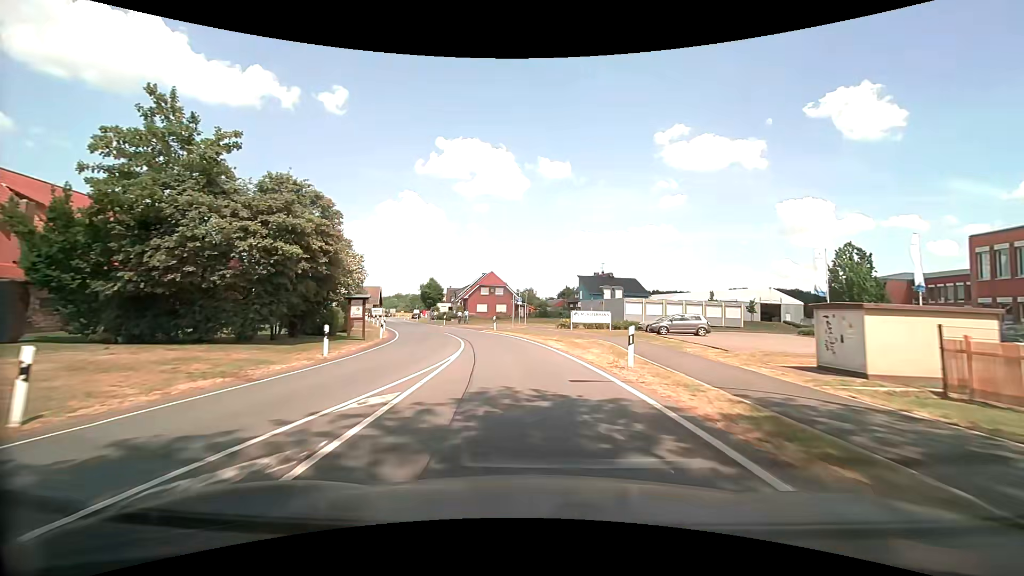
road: secondary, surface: asphalt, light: Day
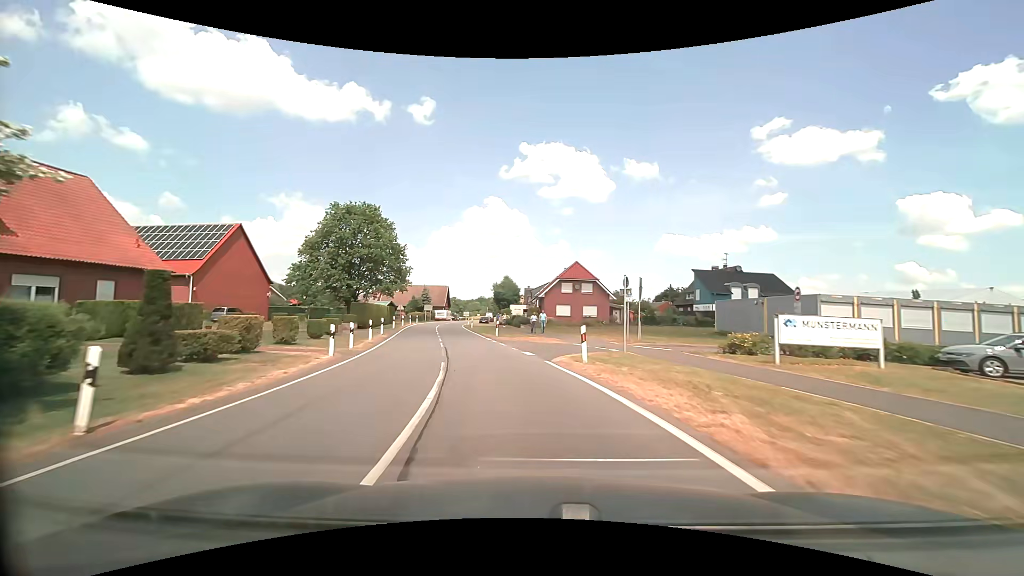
(-1.6, +22.2) m; -10°
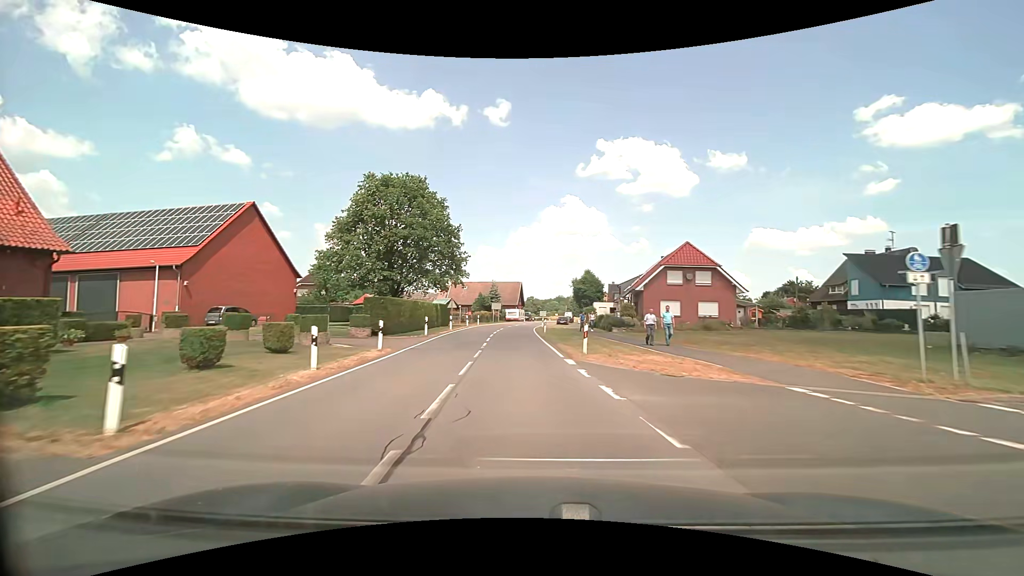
(-1.2, +14.9) m; -9°
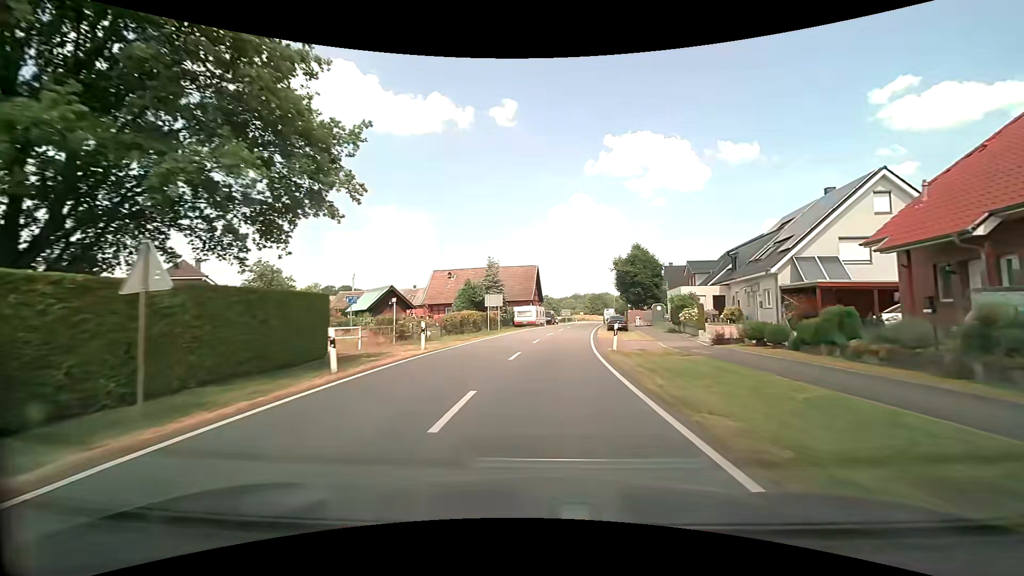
(-1.8, +37.6) m; -2°
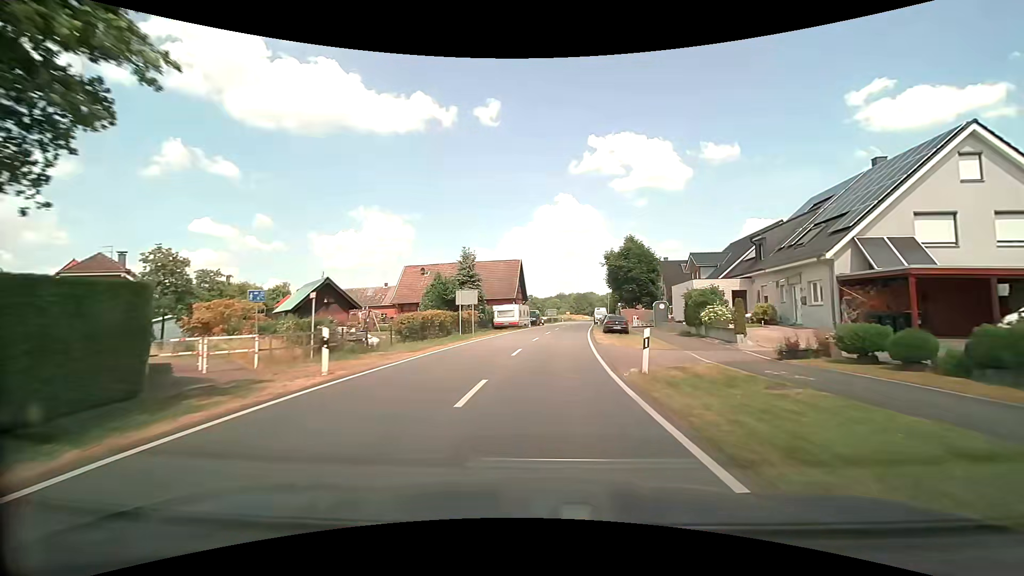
(+0.1, +7.5) m; +1°
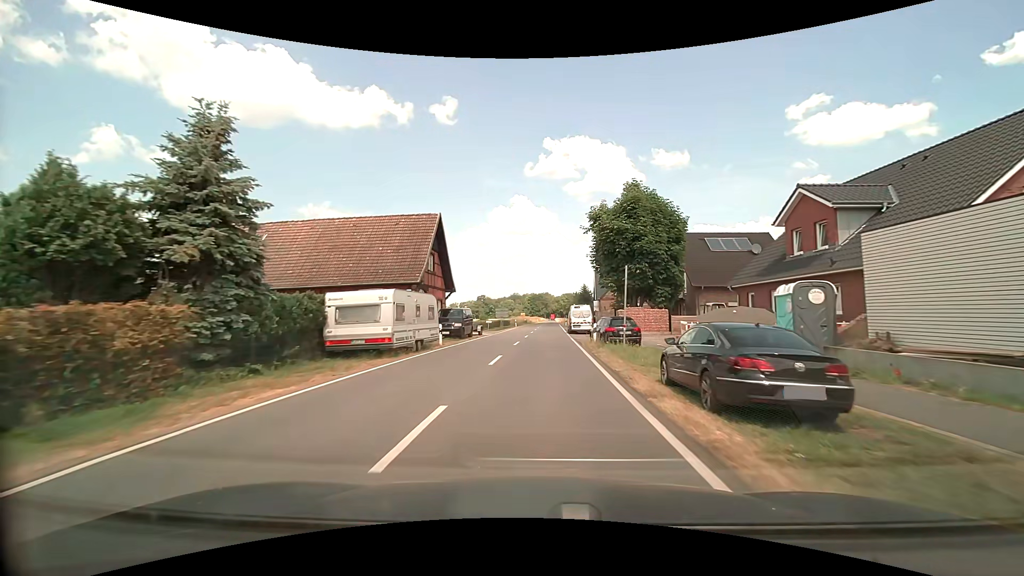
(+1.7, +30.0) m; +5°
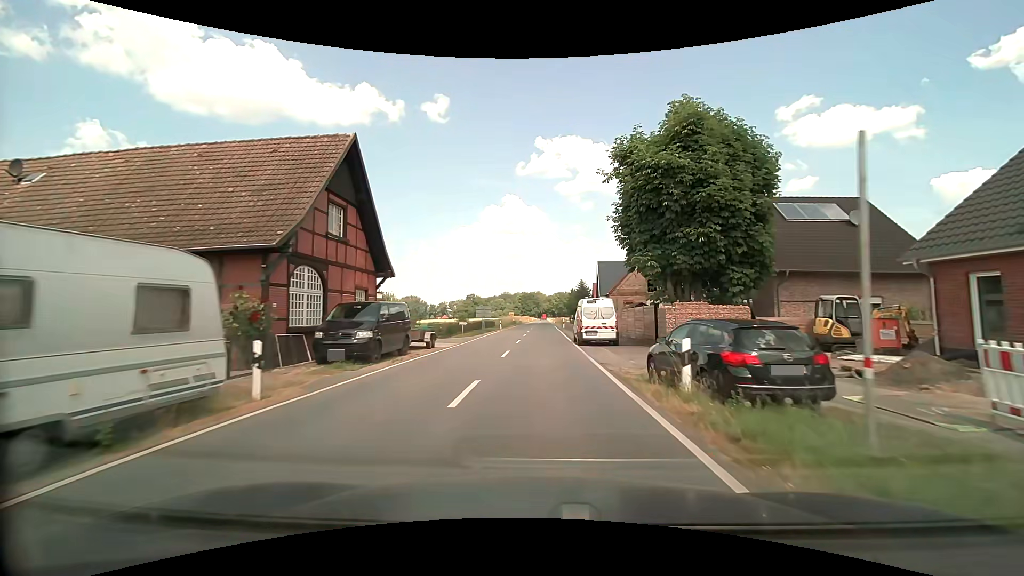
(+0.2, +15.3) m; +1°
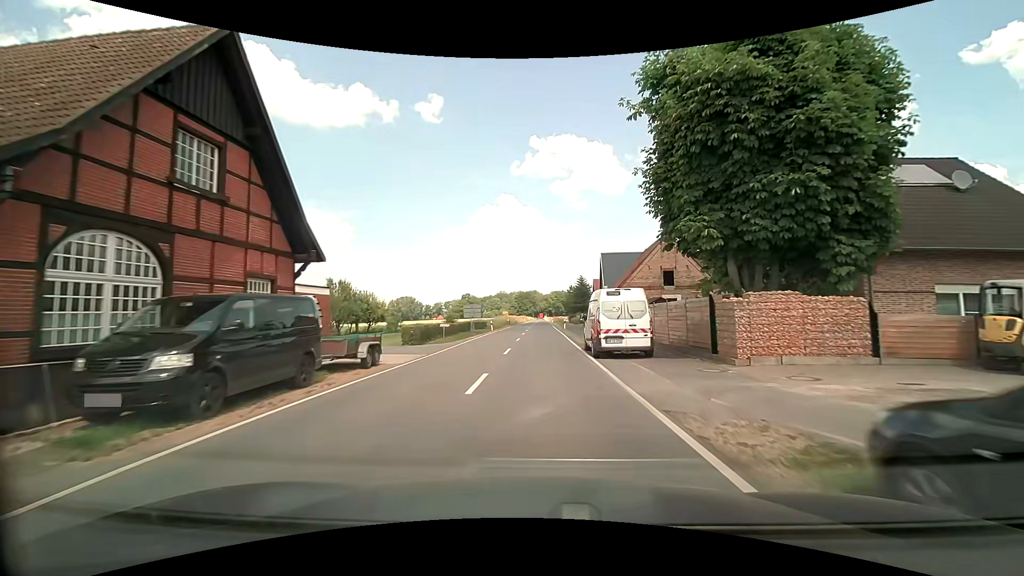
(0.0, +7.8) m; 0°
(0, +10) (0, +20) (0, +30) (0, +40) (0, +50) (+1, +60) (+1, +70) (+1, +80) (+1, +90) (+1, +100) m
